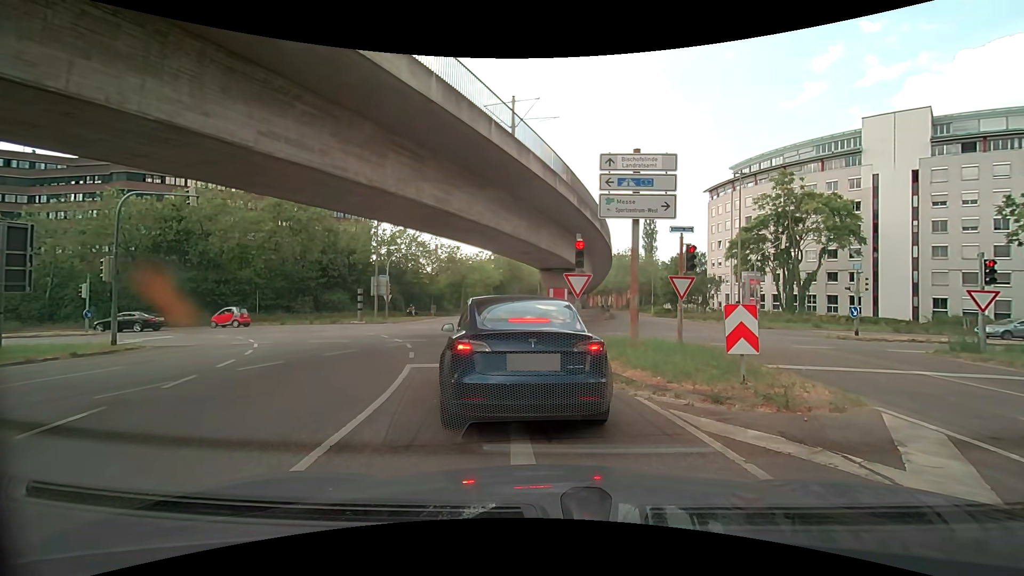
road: secondary_link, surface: asphalt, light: Day
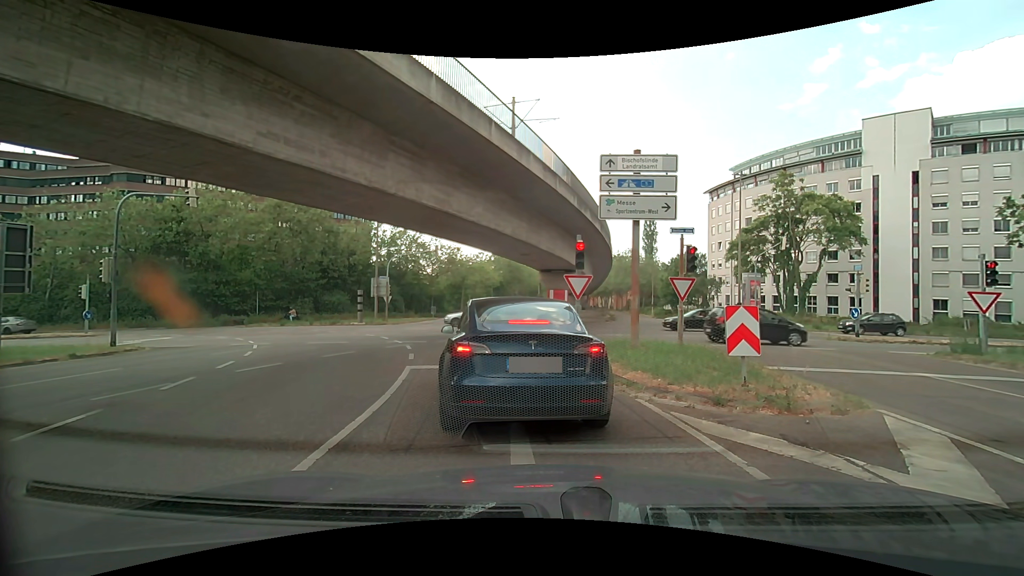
(0.0, +0.1) m; 0°
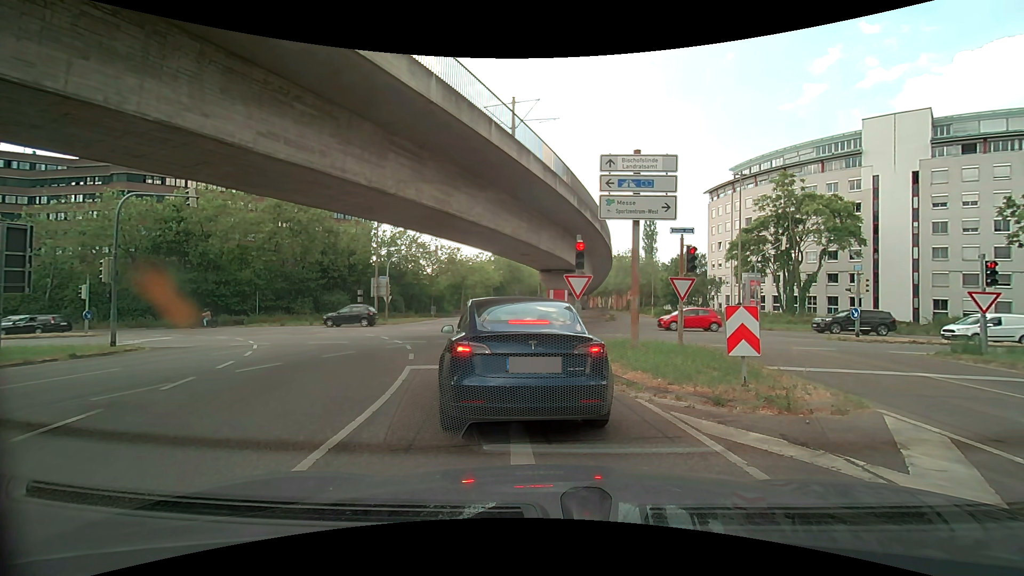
(0.0, 0.0) m; 0°
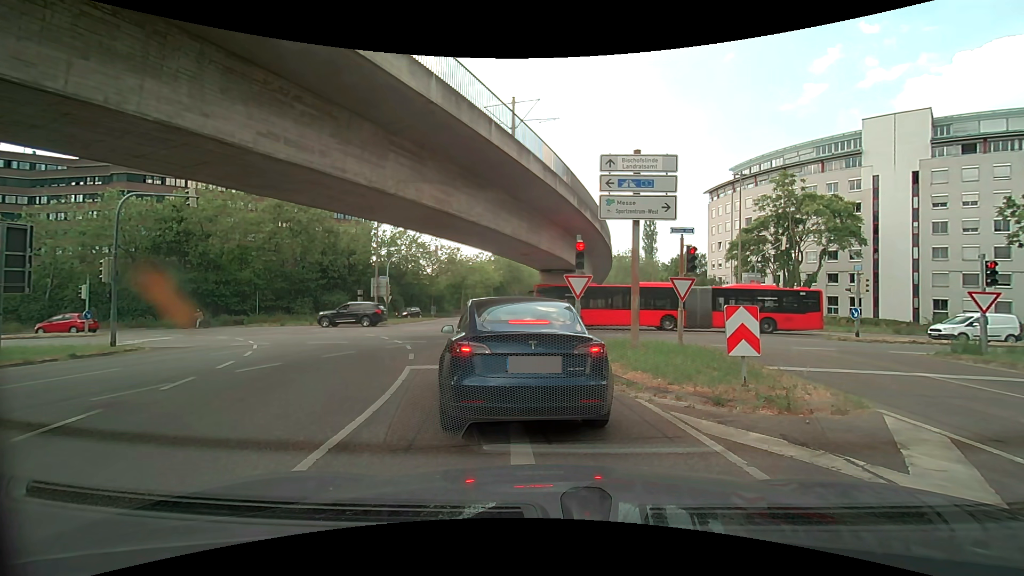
(0.0, 0.0) m; 0°
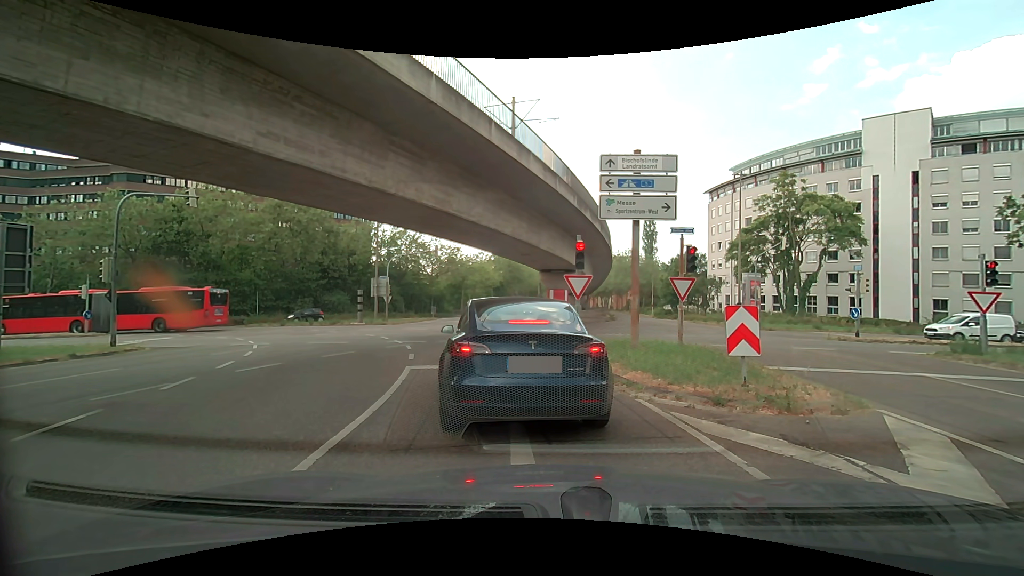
(0.0, 0.0) m; 0°
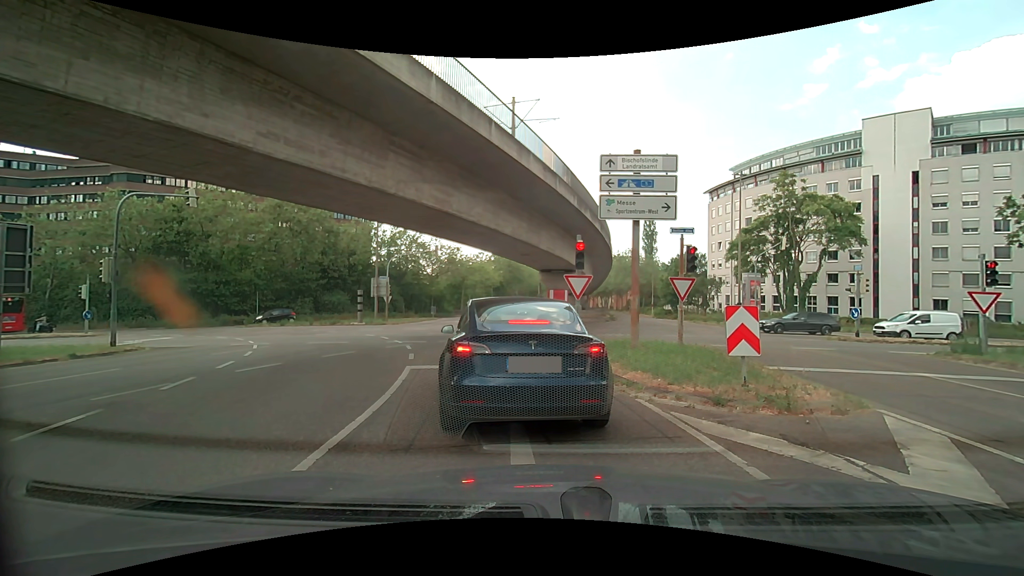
(0.0, 0.0) m; 0°
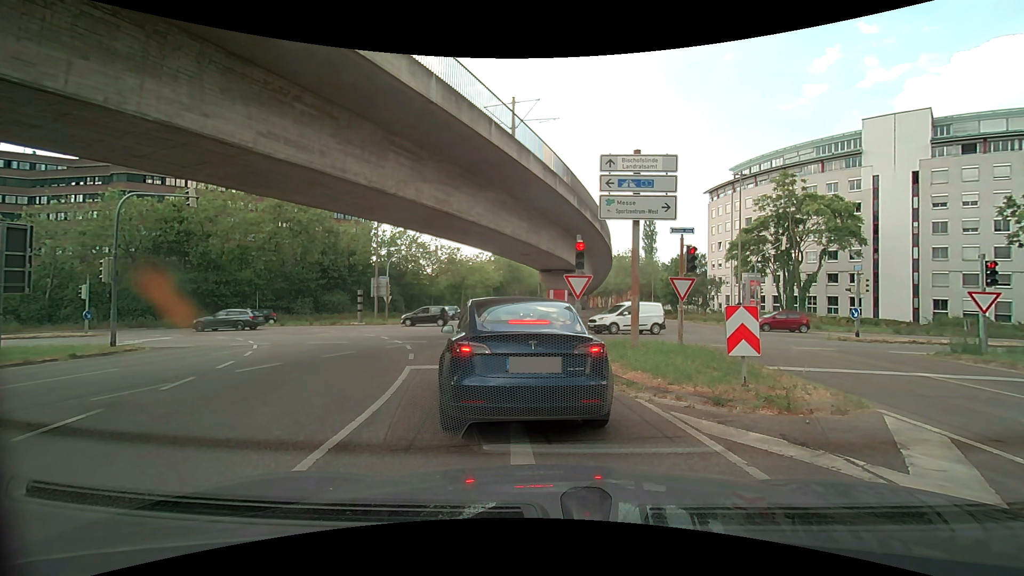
(0.0, 0.0) m; 0°
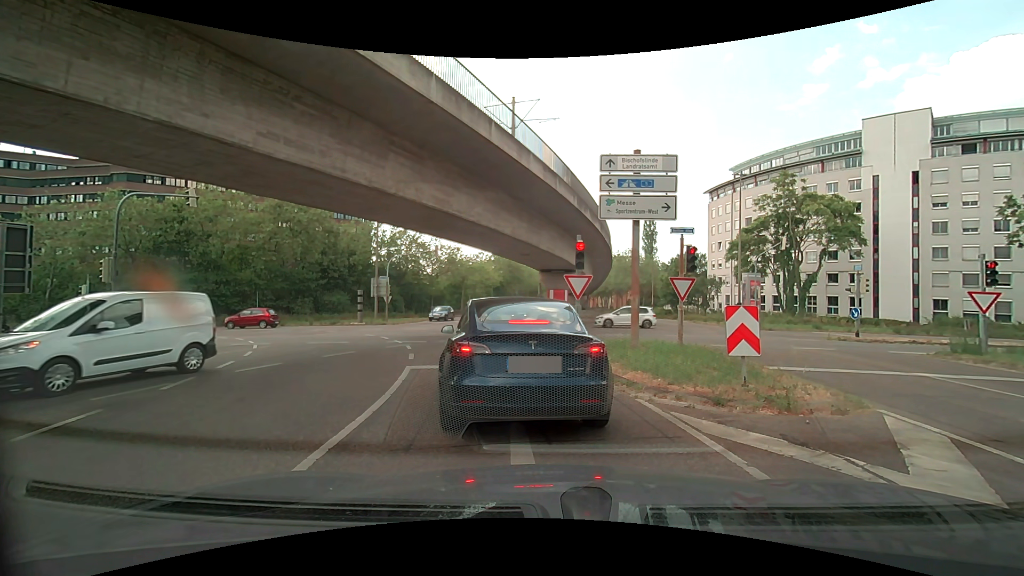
(0.0, 0.0) m; 0°
